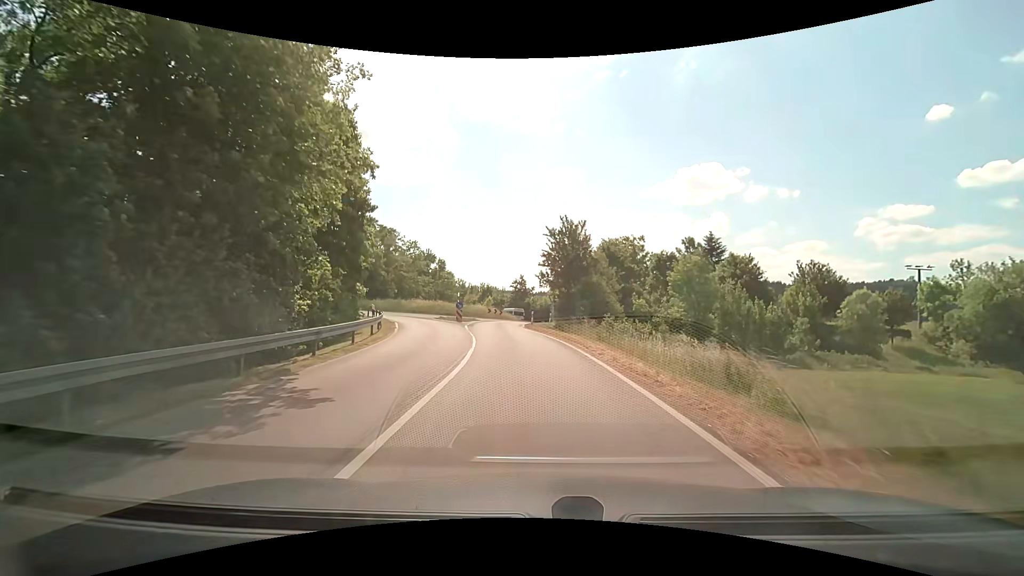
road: tertiary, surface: asphalt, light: Day
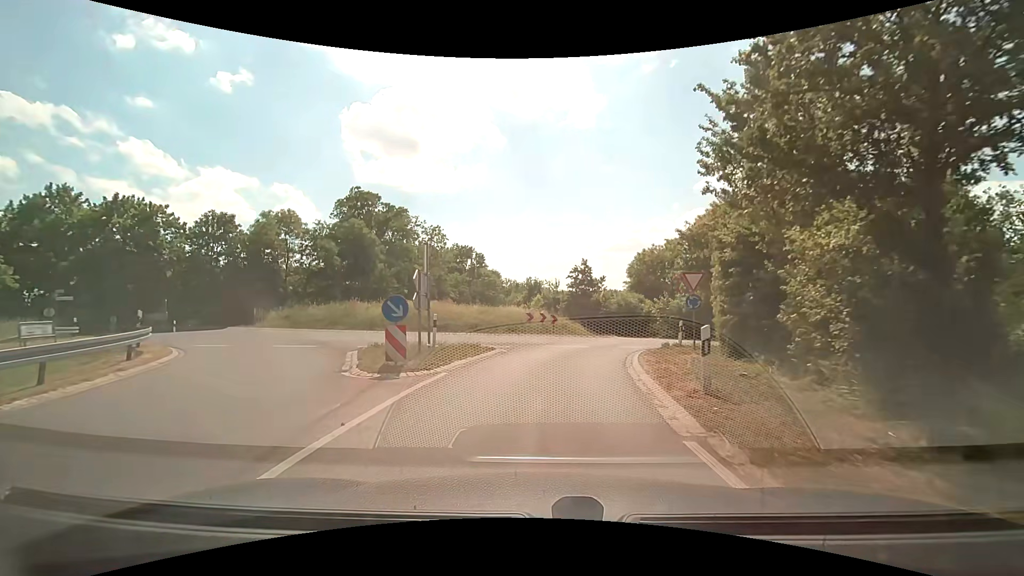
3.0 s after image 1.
(-1.8, +29.0) m; -5°
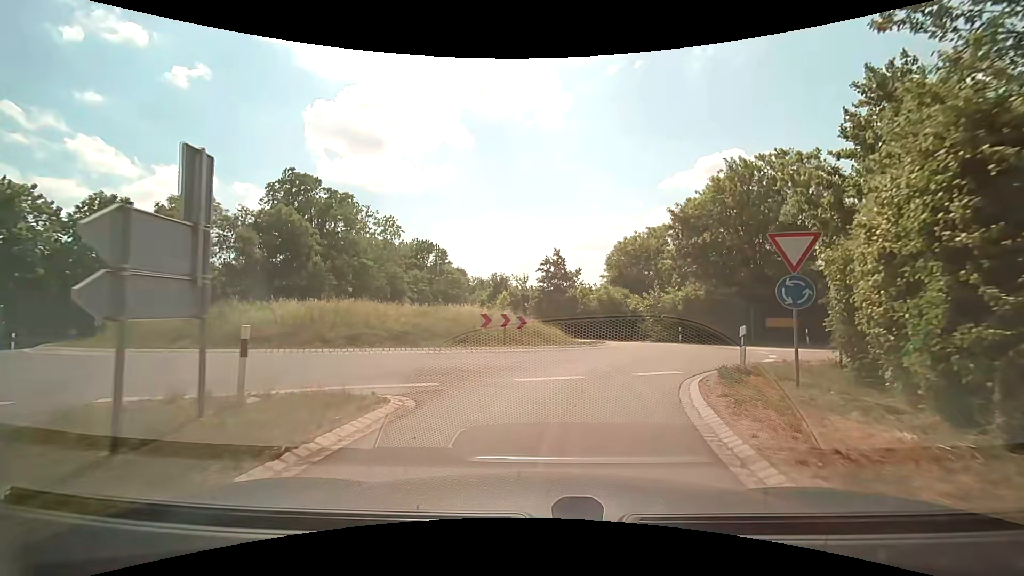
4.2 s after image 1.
(+0.1, +8.8) m; +2°
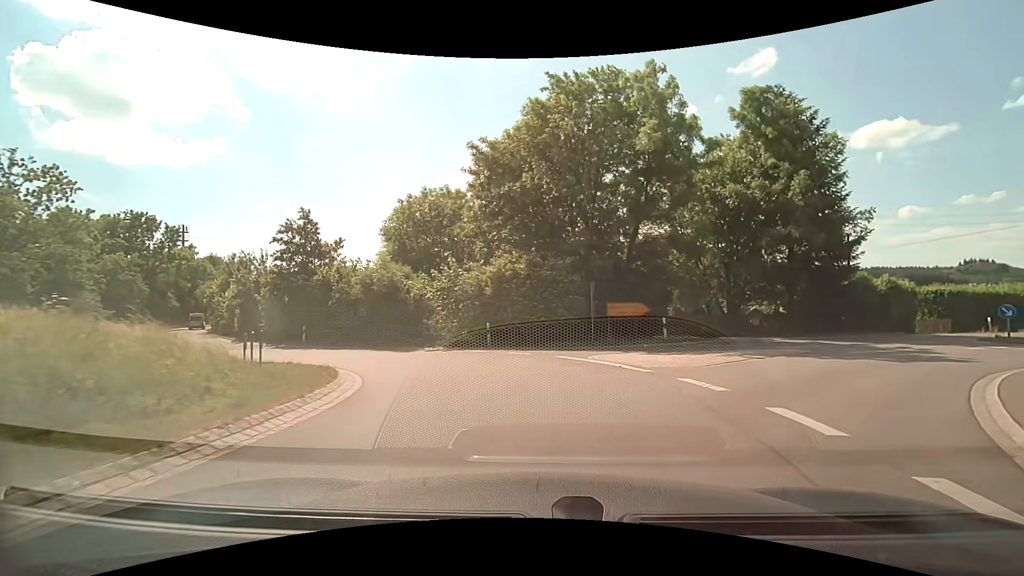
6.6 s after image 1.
(+2.5, +15.0) m; +24°
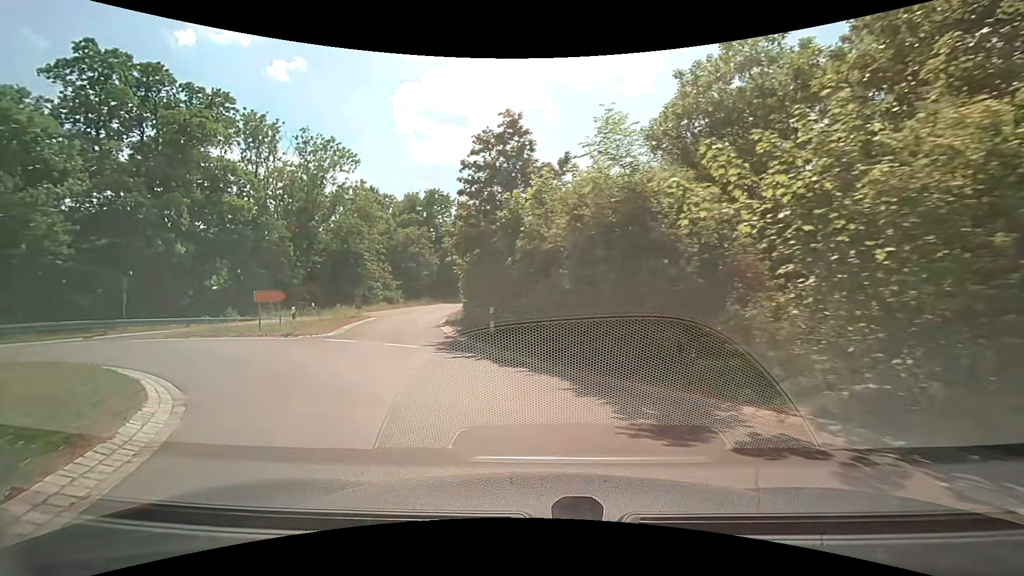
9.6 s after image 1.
(-2.5, +16.4) m; -33°
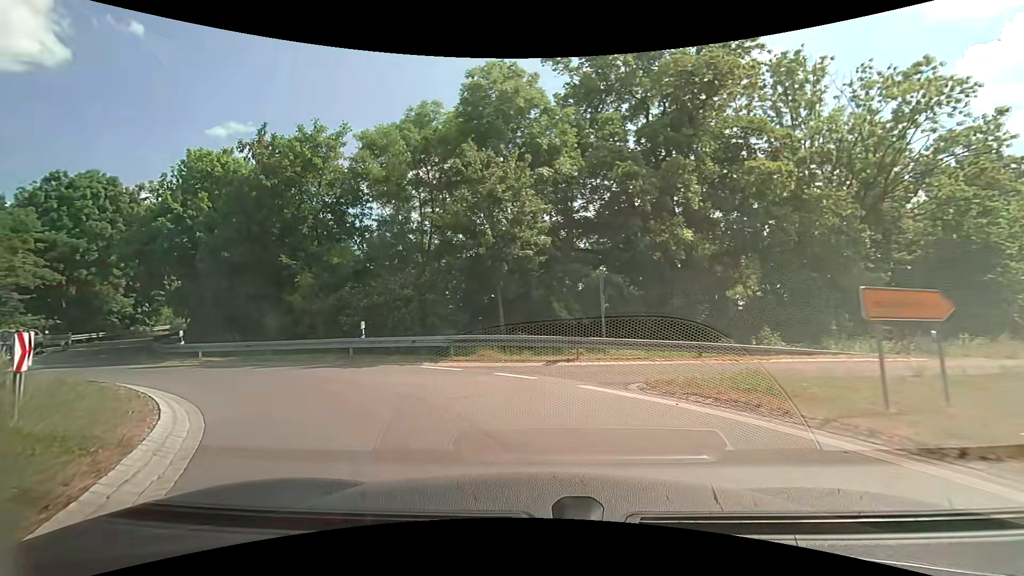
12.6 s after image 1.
(-7.2, +13.7) m; -55°
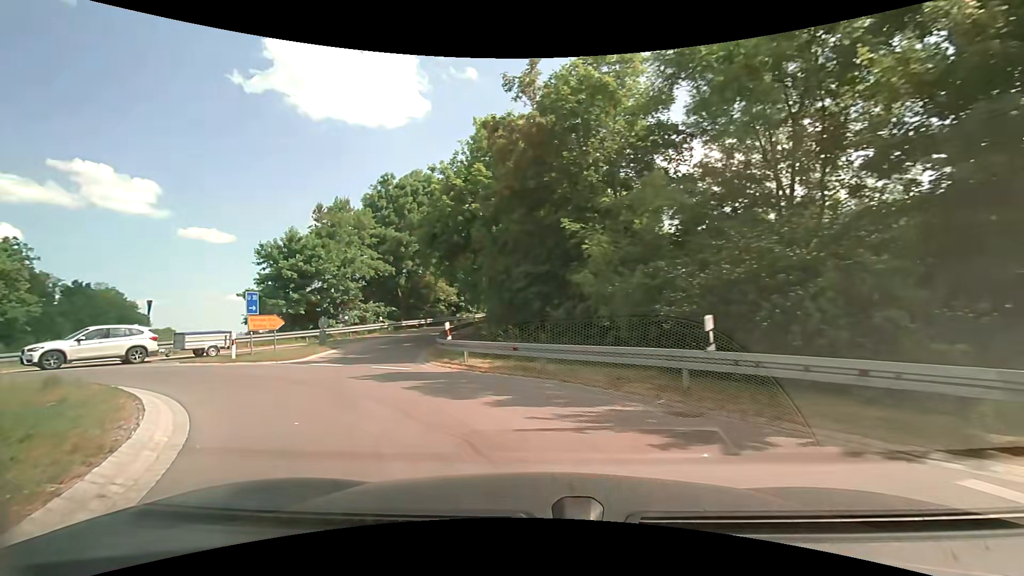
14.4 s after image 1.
(-2.7, +9.1) m; -34°
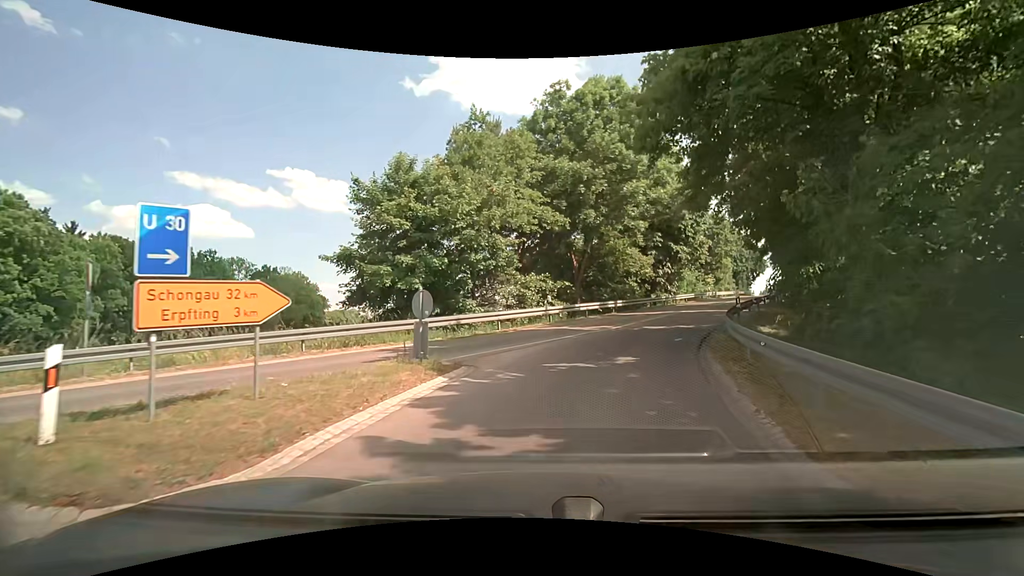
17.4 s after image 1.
(-5.3, +16.1) m; -18°
(+1, +10) (+4, +19) (+8, +28) (+13, +37) (+17, +46) (+22, +55) (+27, +64) (+31, +73) (+36, +82) (+40, +91) m
